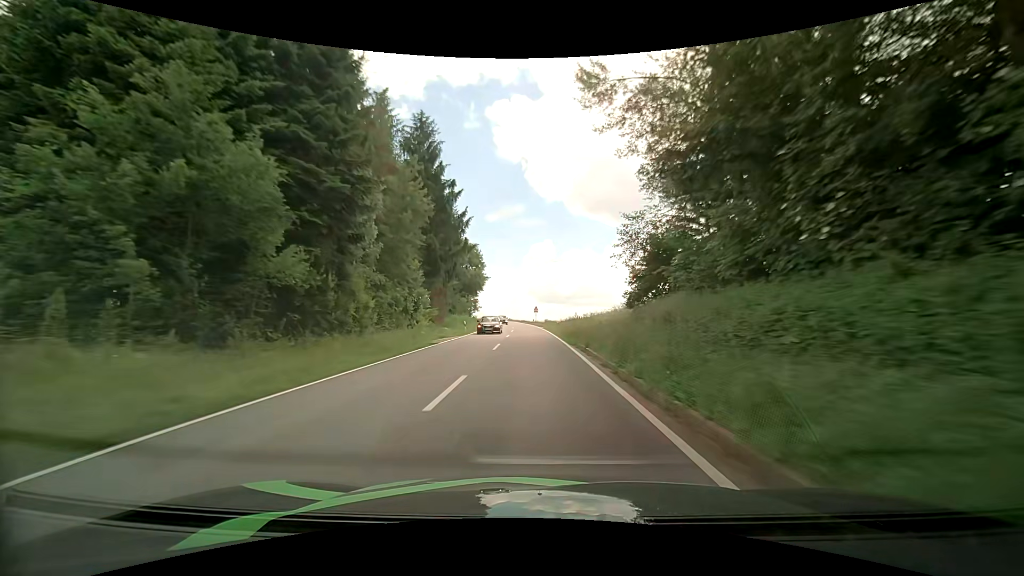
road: tertiary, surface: asphalt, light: Day
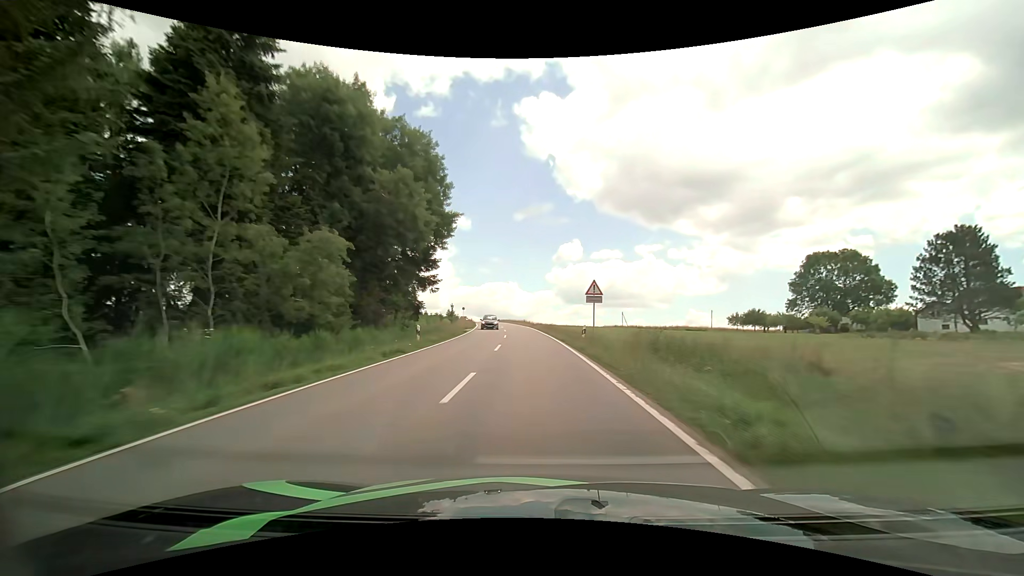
(-2.0, +61.8) m; -4°
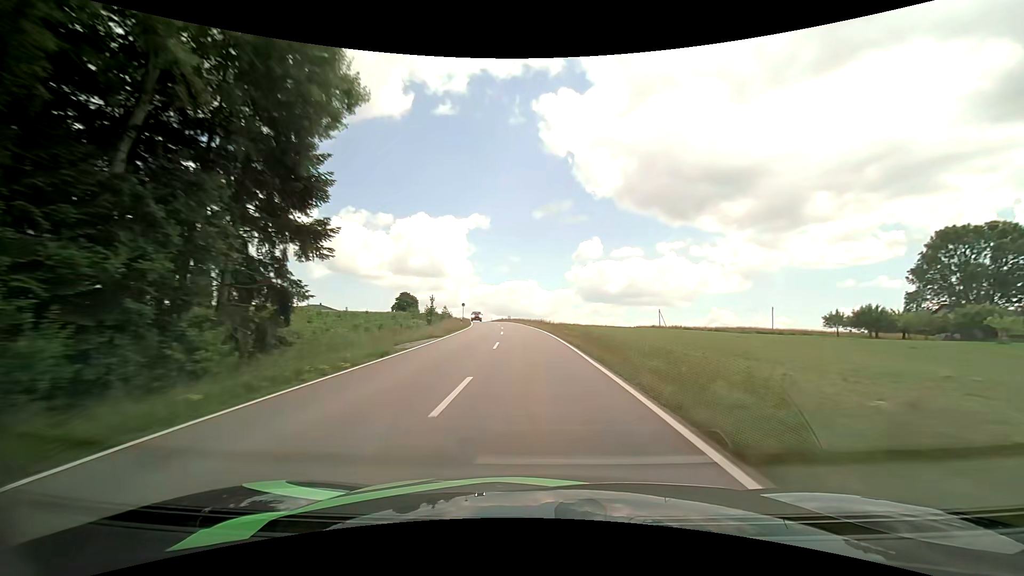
(-0.4, +25.5) m; -2°
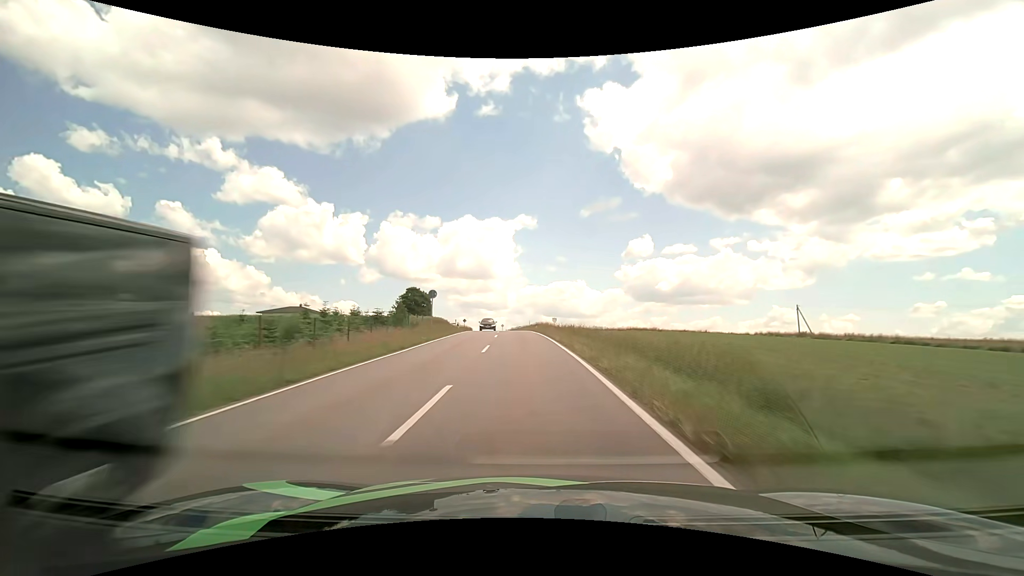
(-2.0, +50.9) m; -5°
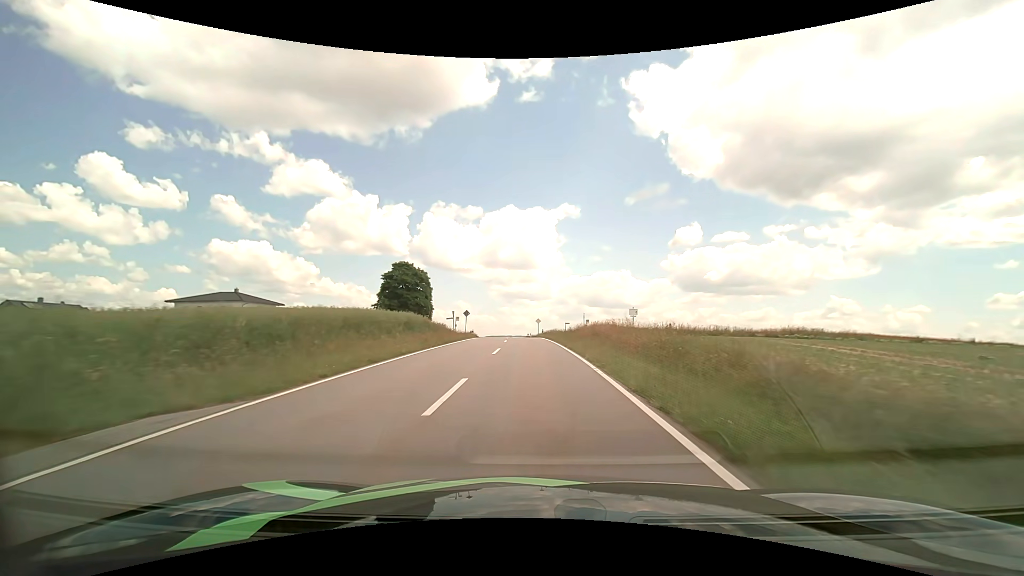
(-2.3, +48.2) m; -5°
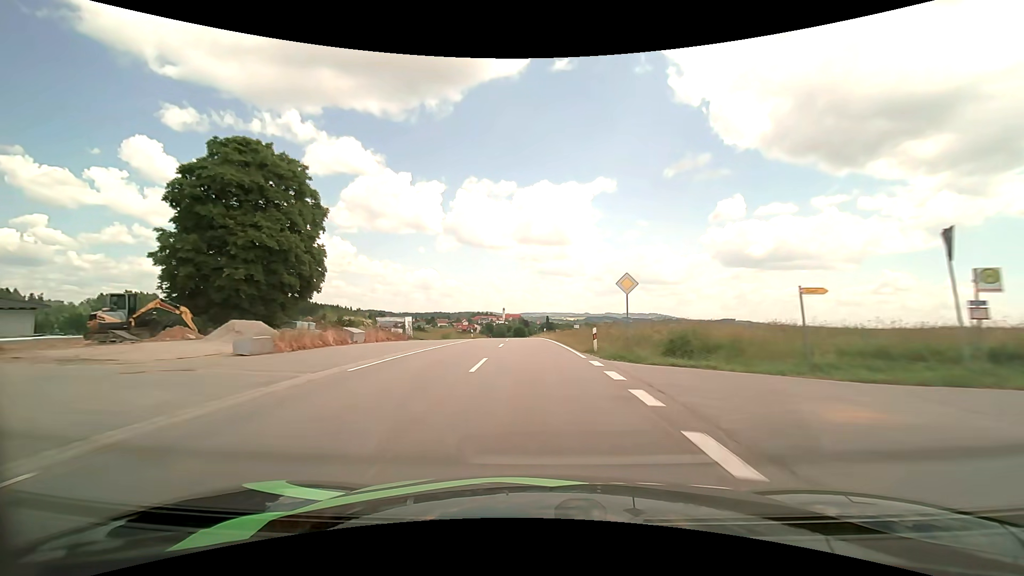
(-1.8, +56.6) m; -4°
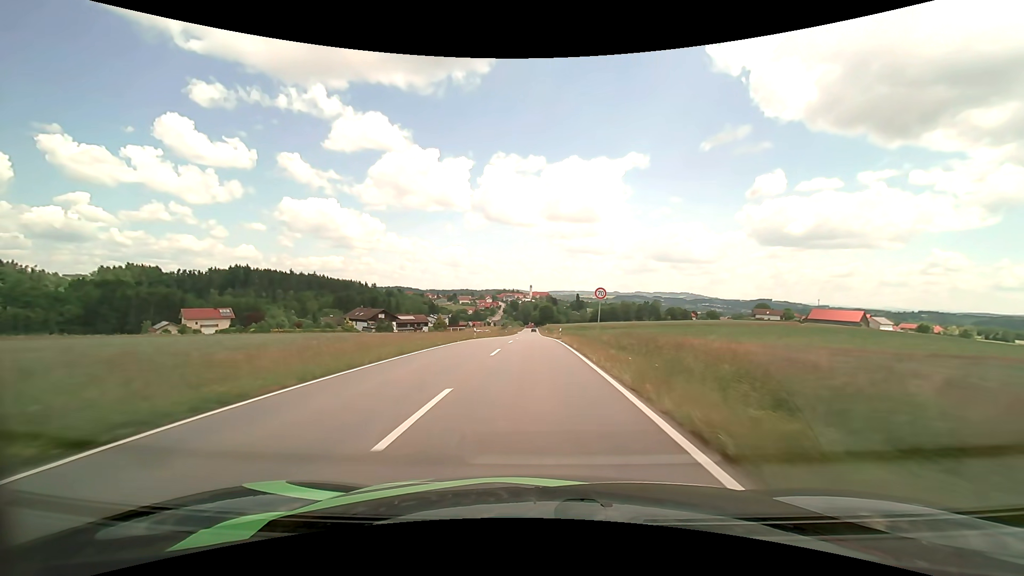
(-1.7, +56.2) m; -3°
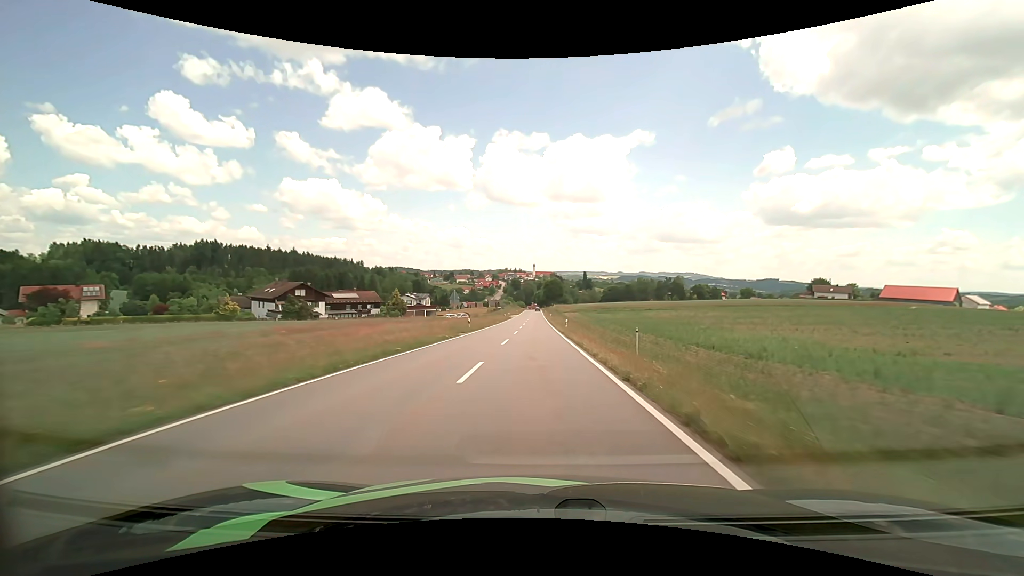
(-0.4, +57.1) m; 0°
(0, +10) (0, +20) (0, +30) (0, +40) (0, +50) (0, +60) (0, +70) (0, +80) (0, +90) (0, +100) m
